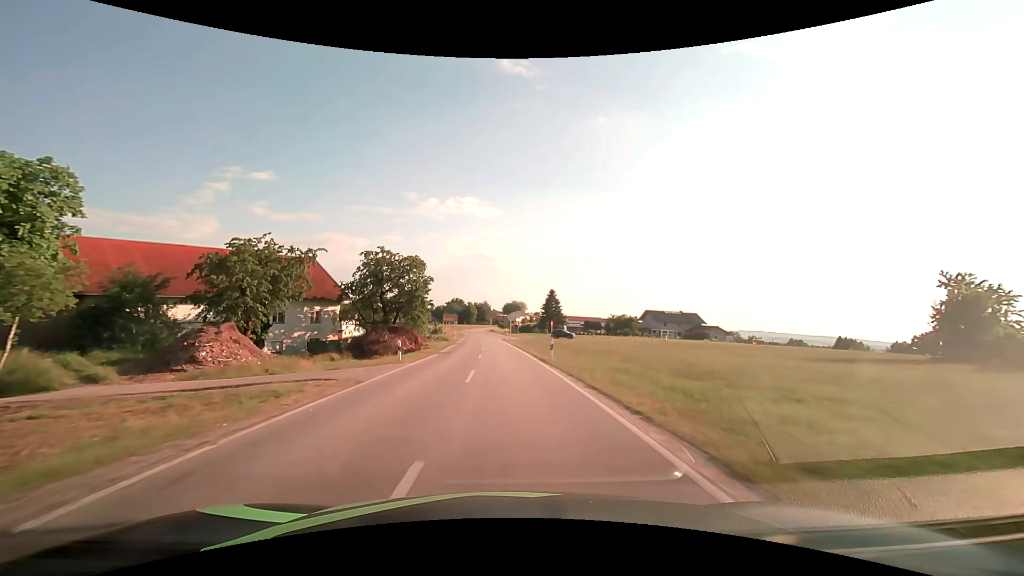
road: secondary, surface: asphalt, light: Day
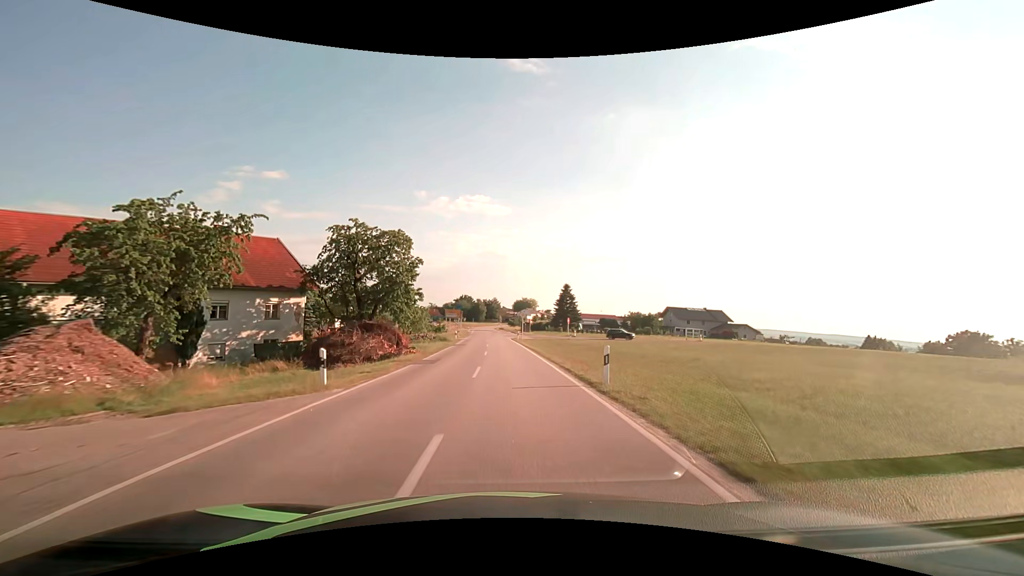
(-0.1, +10.7) m; -1°
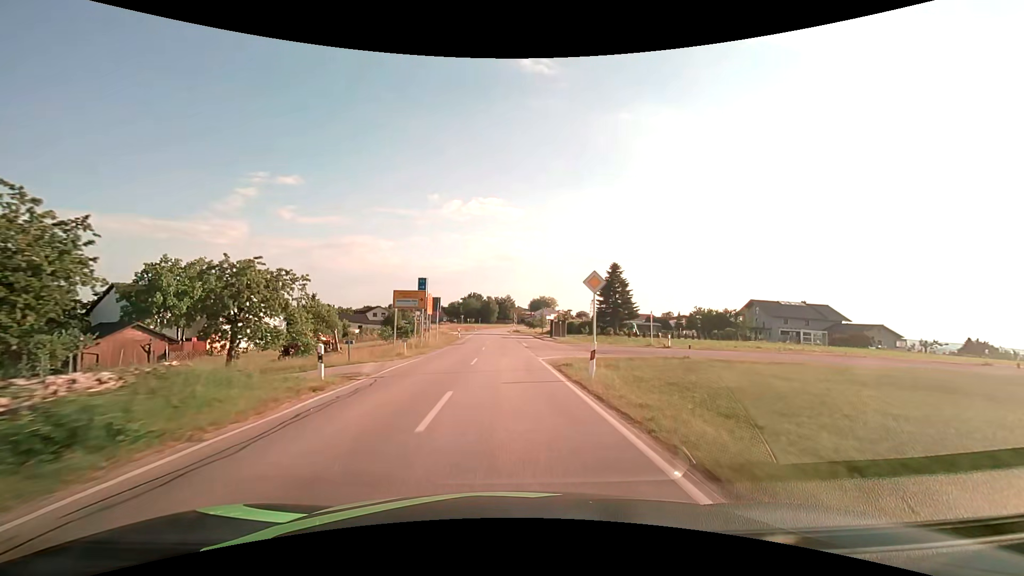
(-0.5, +43.0) m; -2°
(0, +10) (0, +20) (0, +30) (0, +40) (-1, +50) (-1, +60) (-1, +70) (-1, +80) (-1, +90) (-1, +100) m
